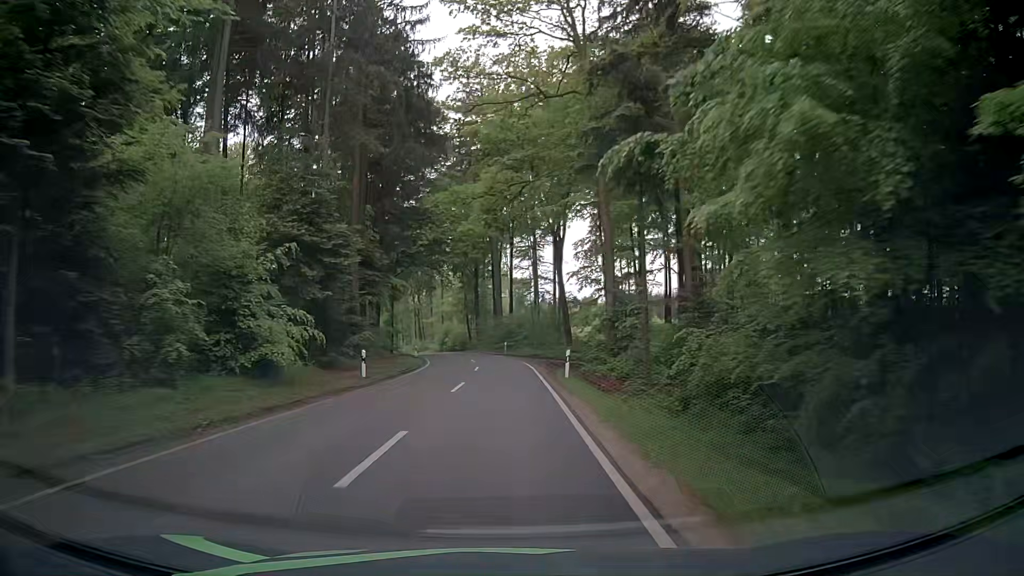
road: tertiary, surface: asphalt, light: Day
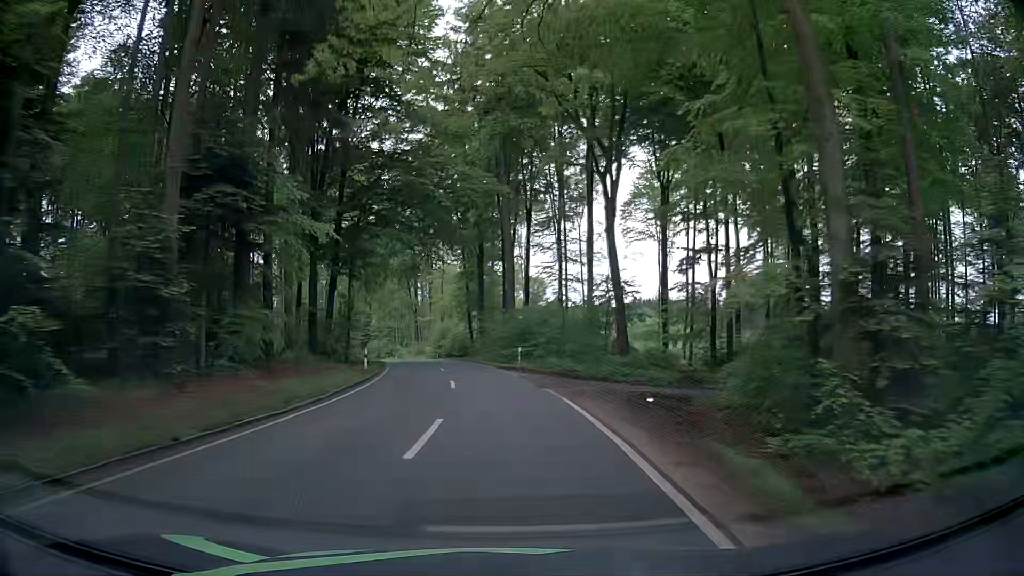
(-0.2, +22.7) m; -1°
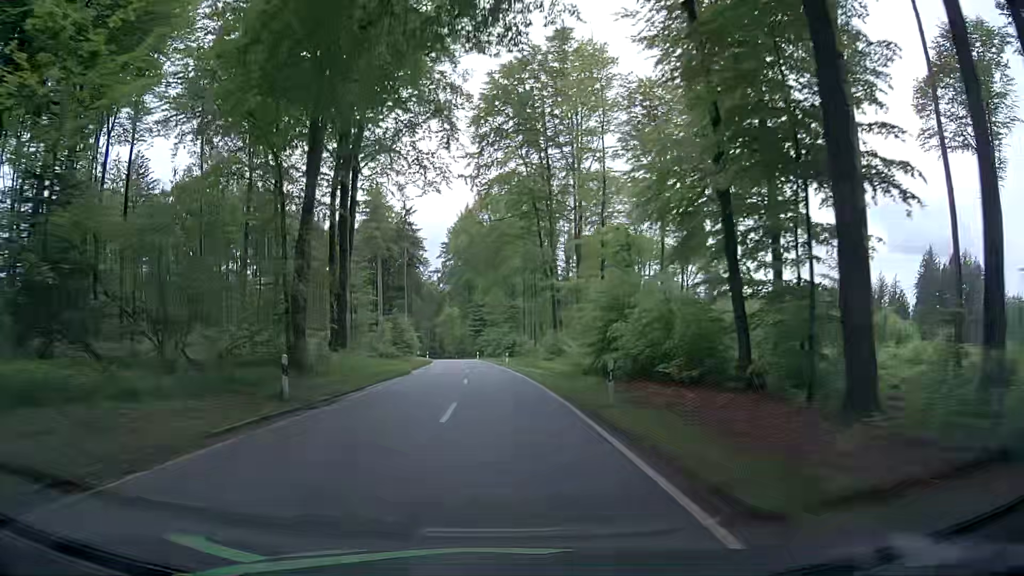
(-4.9, +56.0) m; -11°
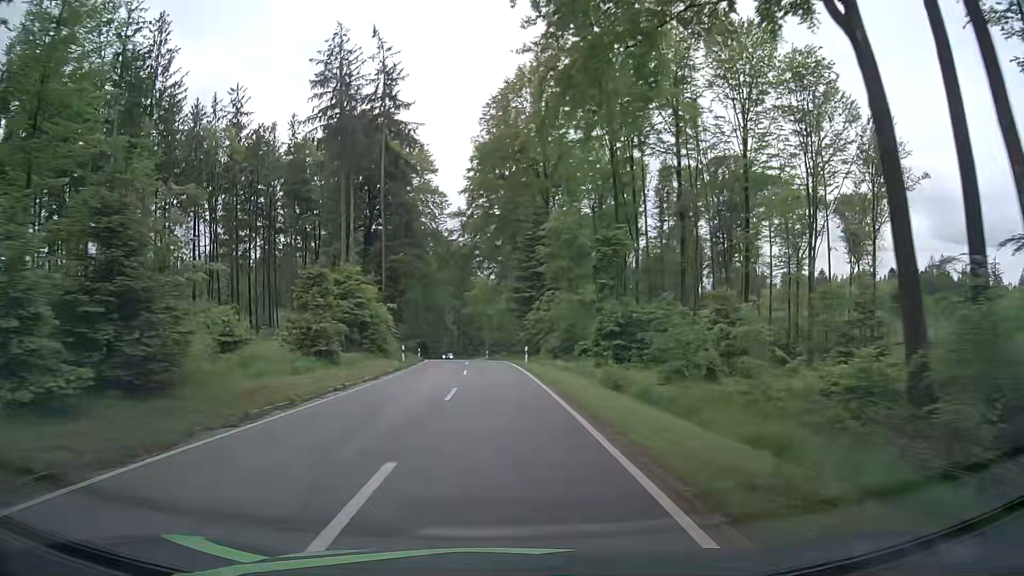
(-2.6, +56.6) m; -4°
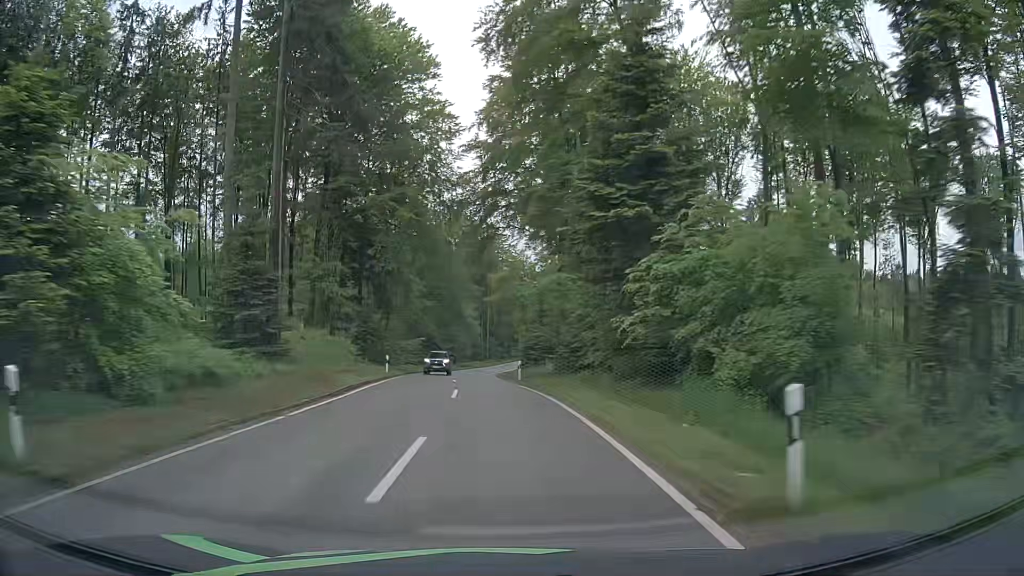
(-0.8, +33.9) m; -3°
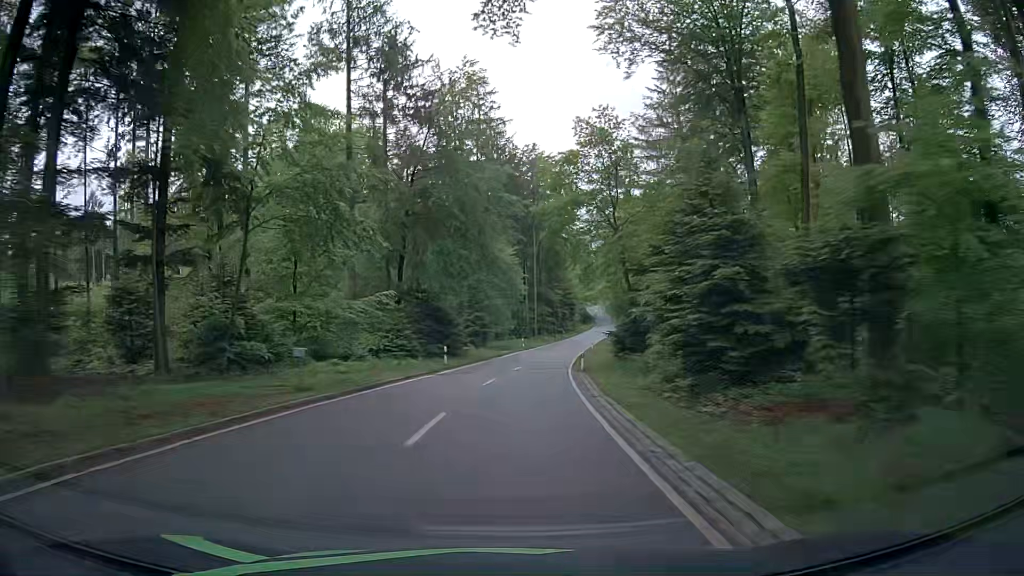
(-2.0, +45.2) m; -3°
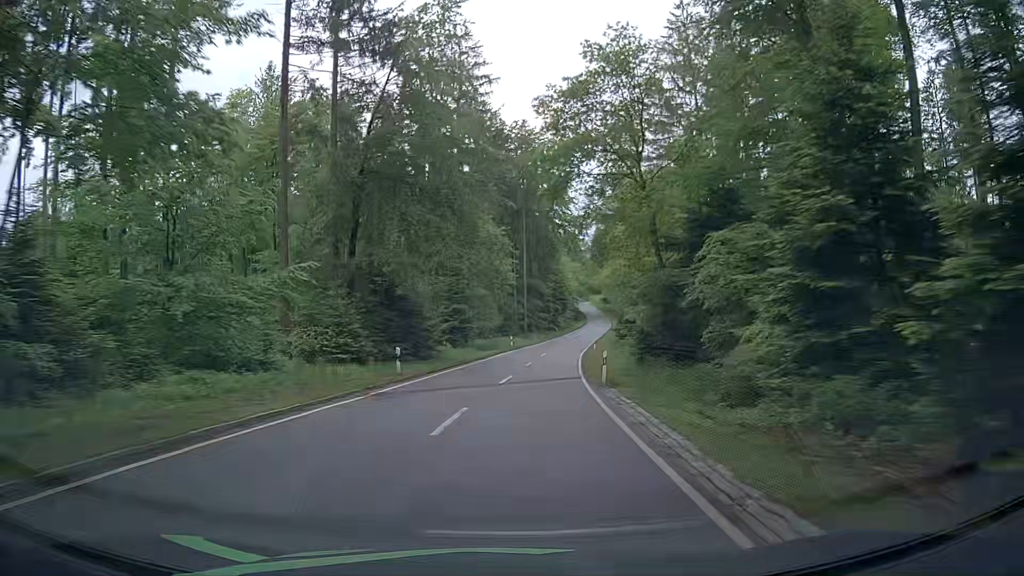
(0.0, +11.3) m; +1°
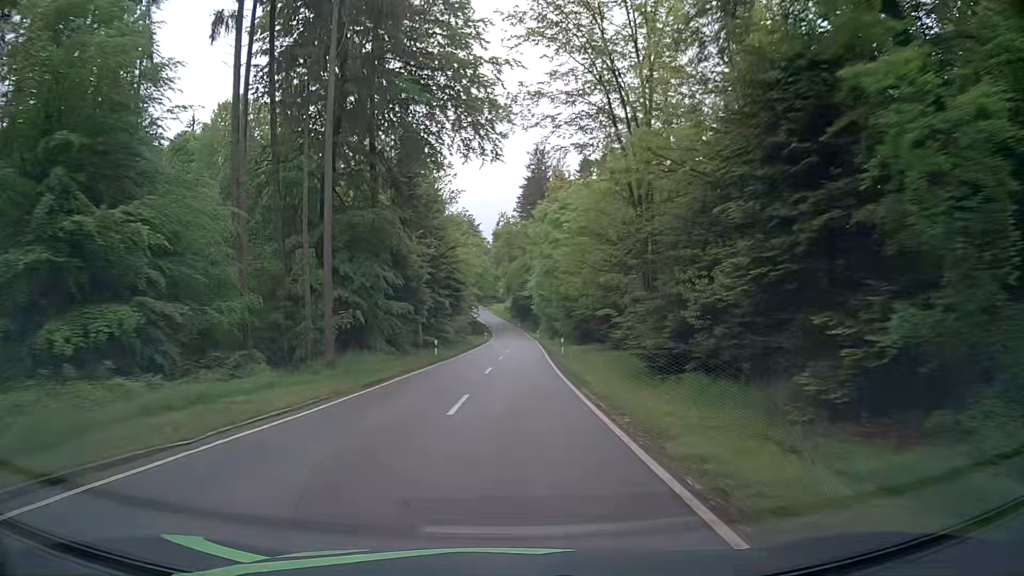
(+4.9, +57.3) m; +9°
(0, +10) (0, +20) (+1, +30) (+1, +40) (+1, +50) (+2, +60) (+2, +70) (+2, +80) (+2, +90) (+2, +100) m
